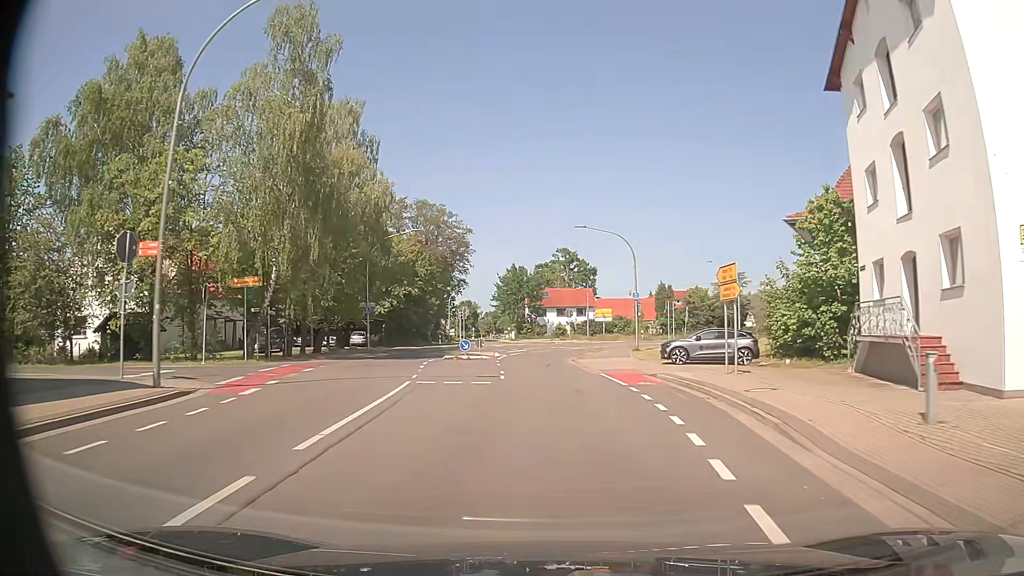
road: secondary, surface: asphalt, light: Day
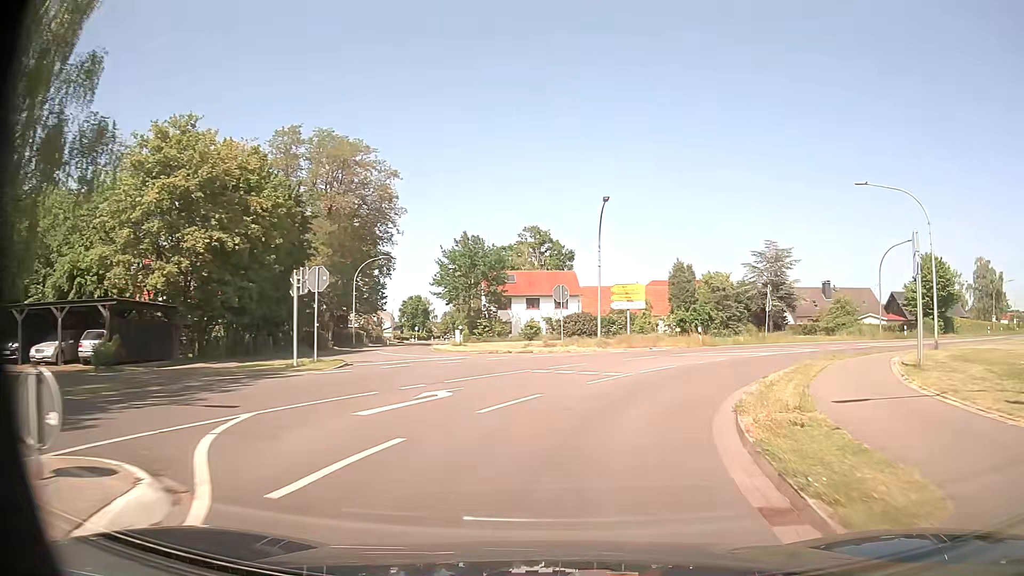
(-0.5, +36.4) m; +3°
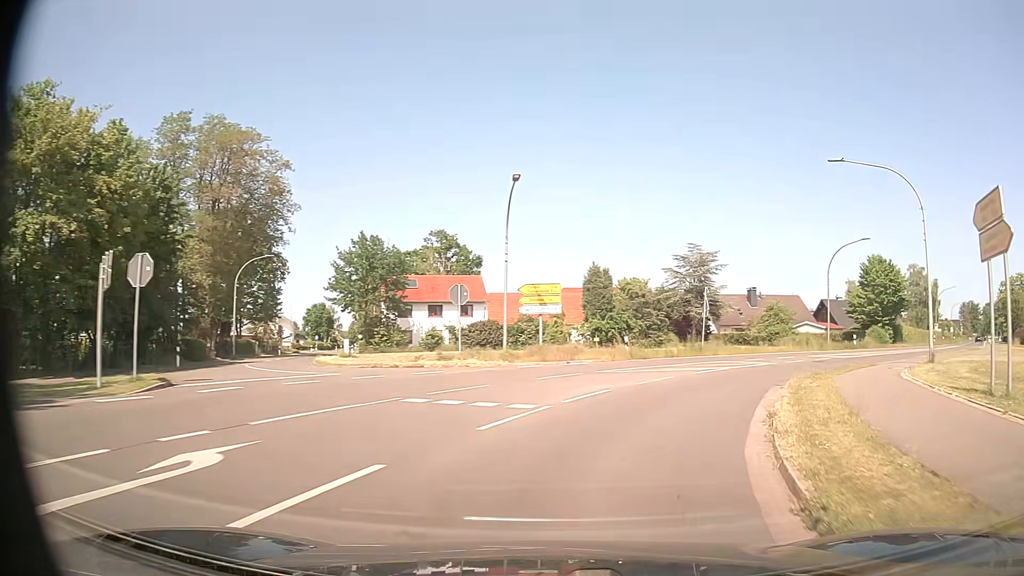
(+0.3, +6.6) m; +7°
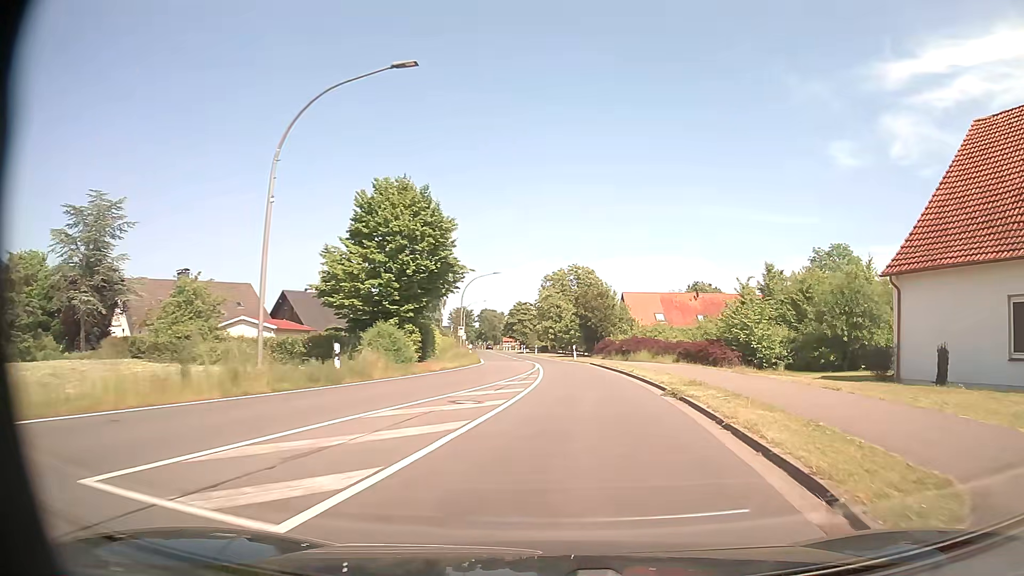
(+13.0, +29.8) m; +45°
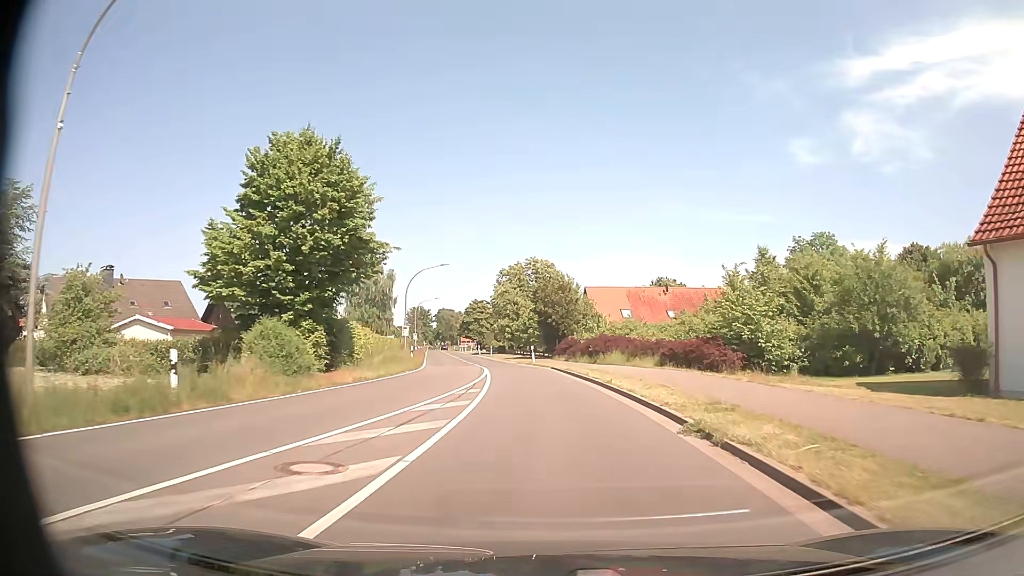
(+0.3, +7.1) m; +4°
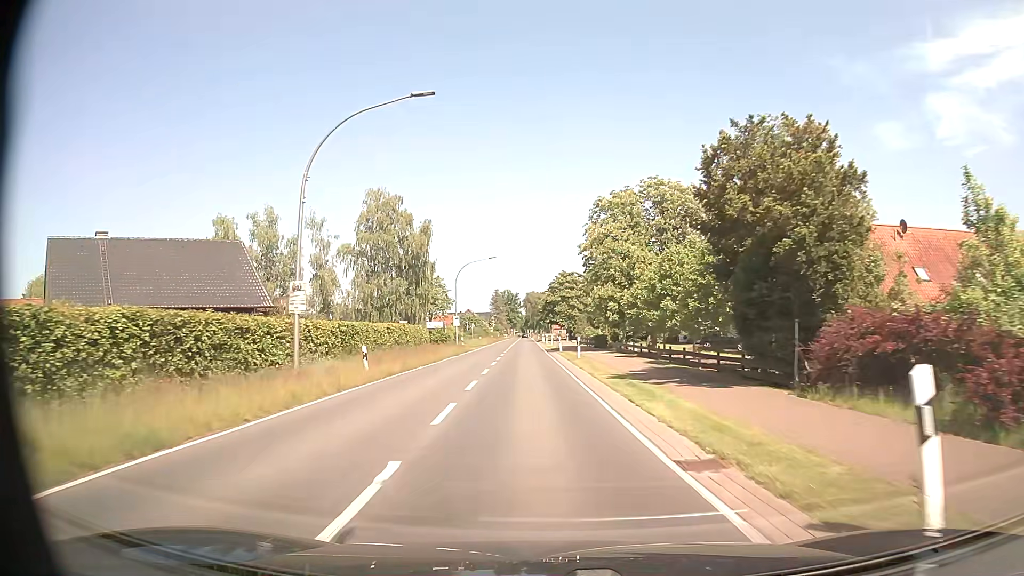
(-2.6, +38.7) m; -8°
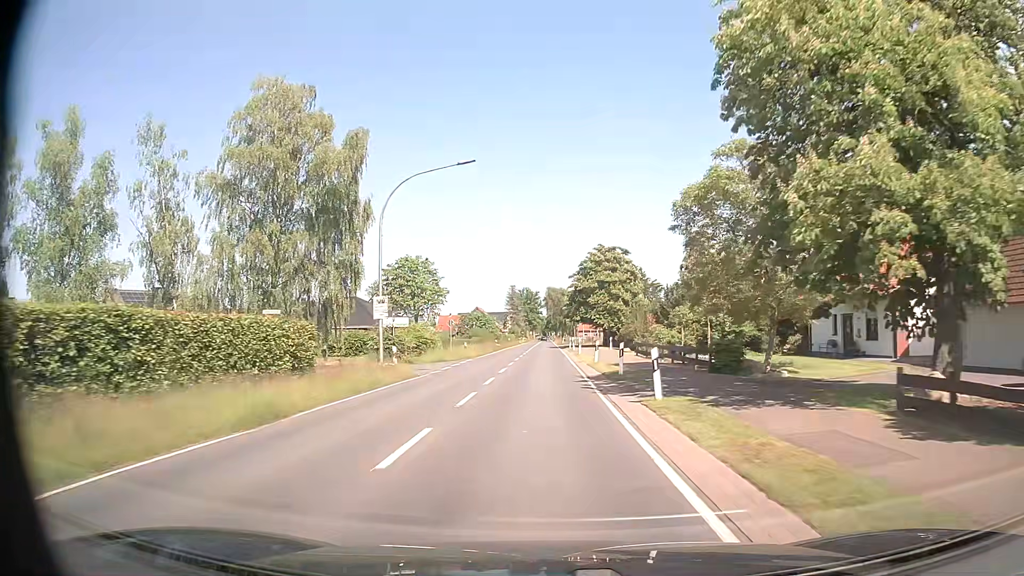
(-0.9, +33.5) m; -2°
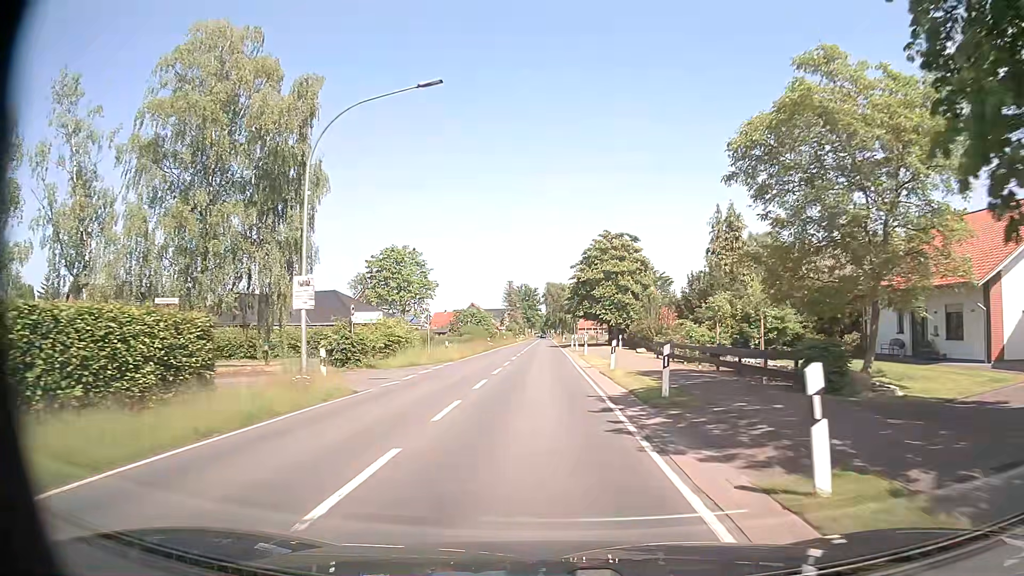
(0.0, +8.1) m; 0°
(0, +10) (0, +20) (0, +30) (0, +40) (0, +50) (0, +60) (0, +70) (0, +80) (0, +90) (0, +100) m
